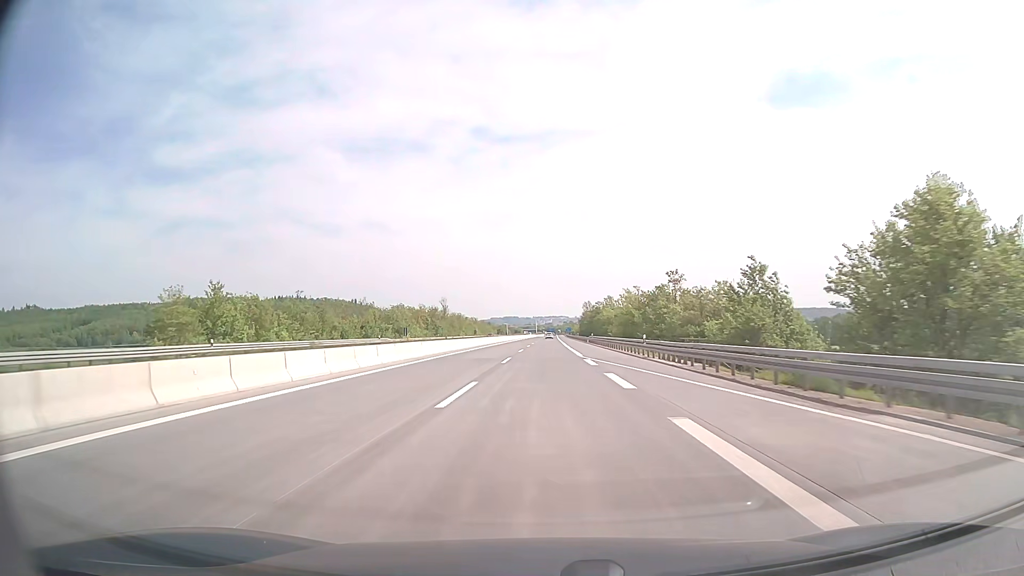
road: motorway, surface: concrete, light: Day
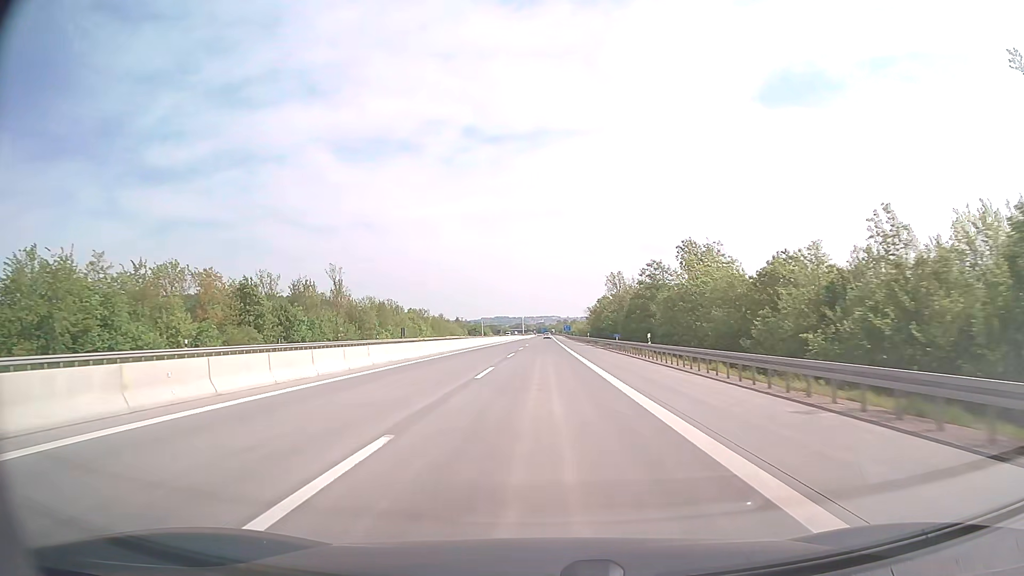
(+0.7, +99.0) m; +1°
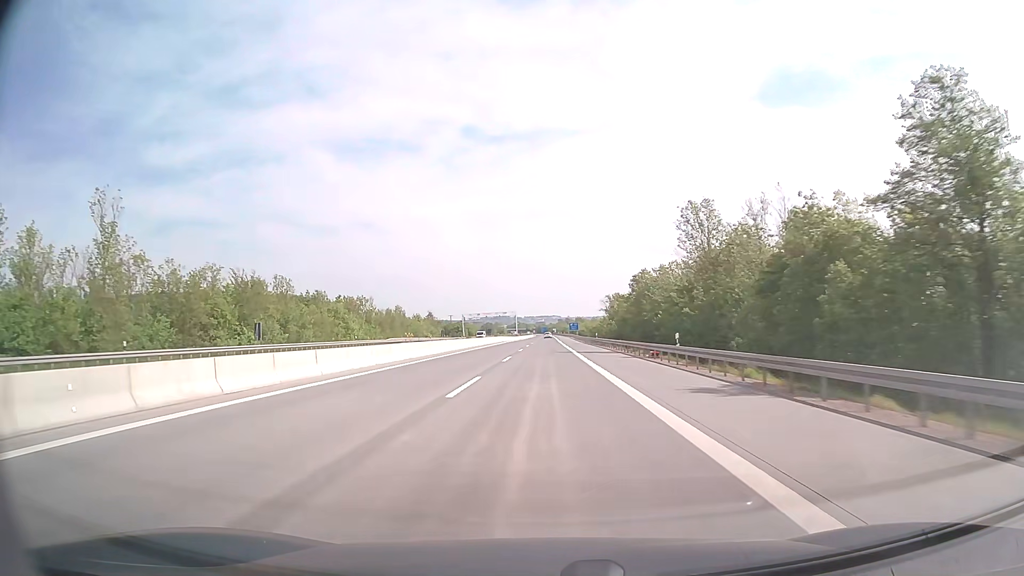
(0.0, +59.4) m; 0°
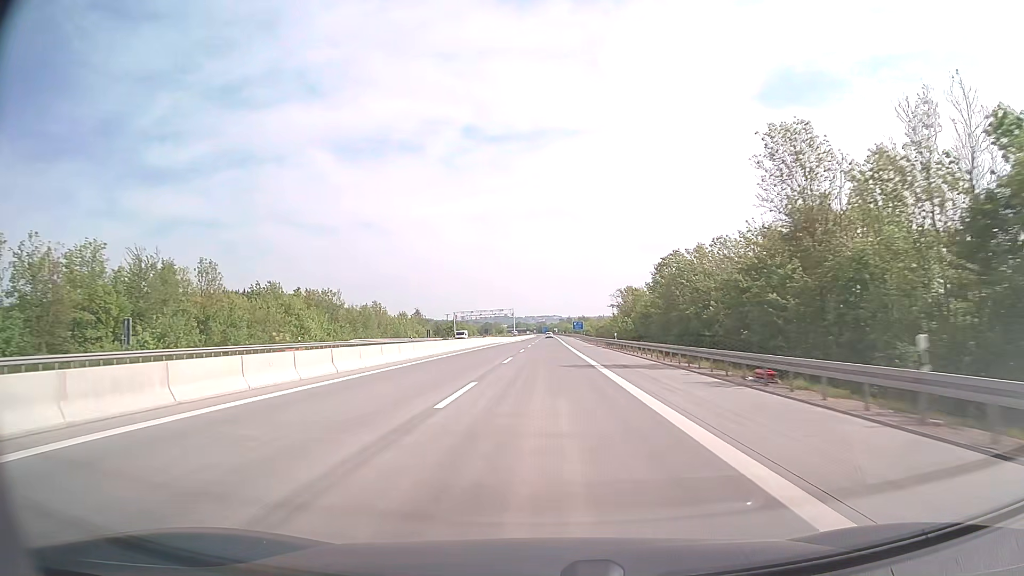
(0.0, +19.8) m; 0°
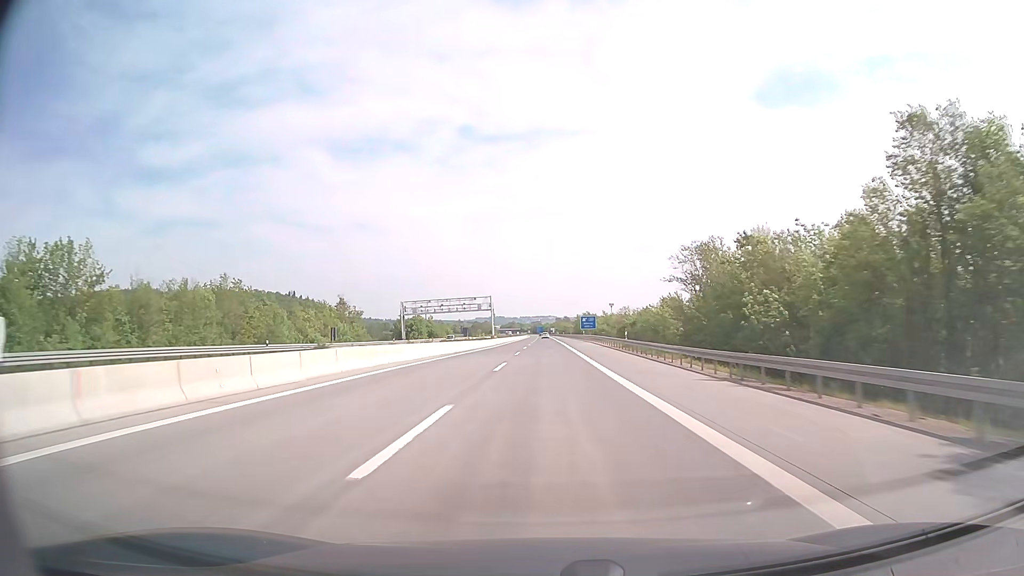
(+0.1, +59.4) m; 0°
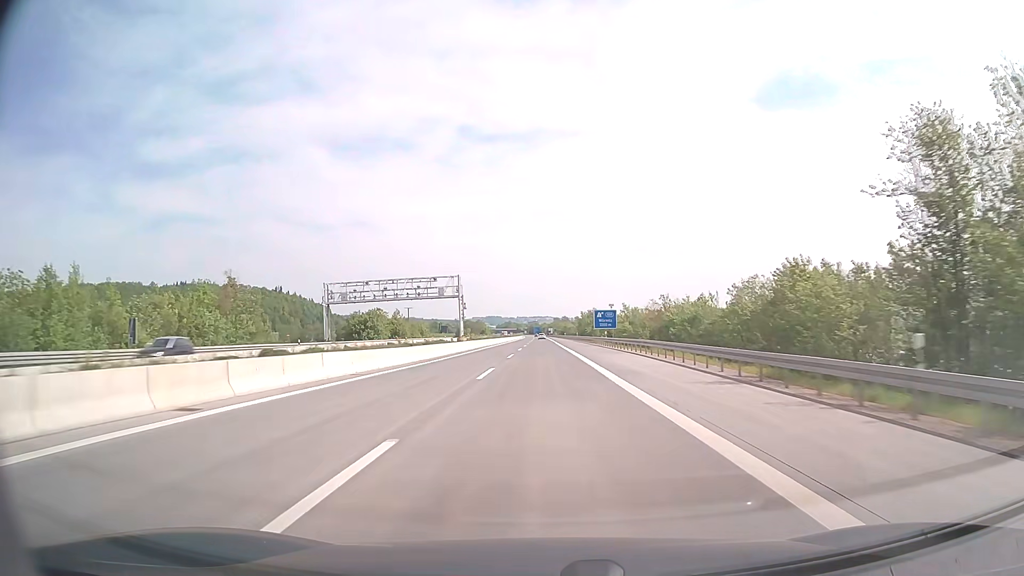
(+0.1, +39.6) m; 0°
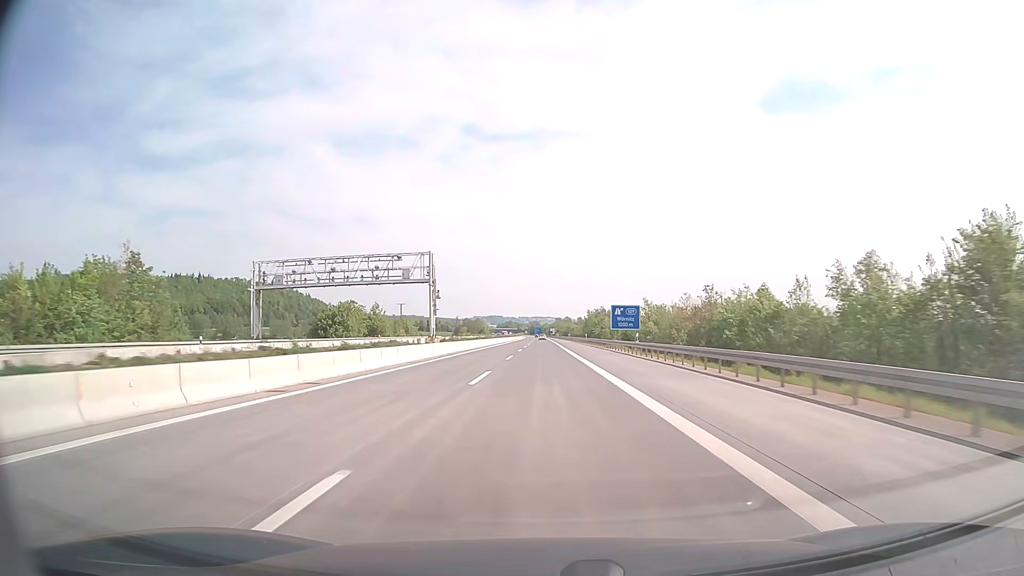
(0.0, +19.8) m; 0°
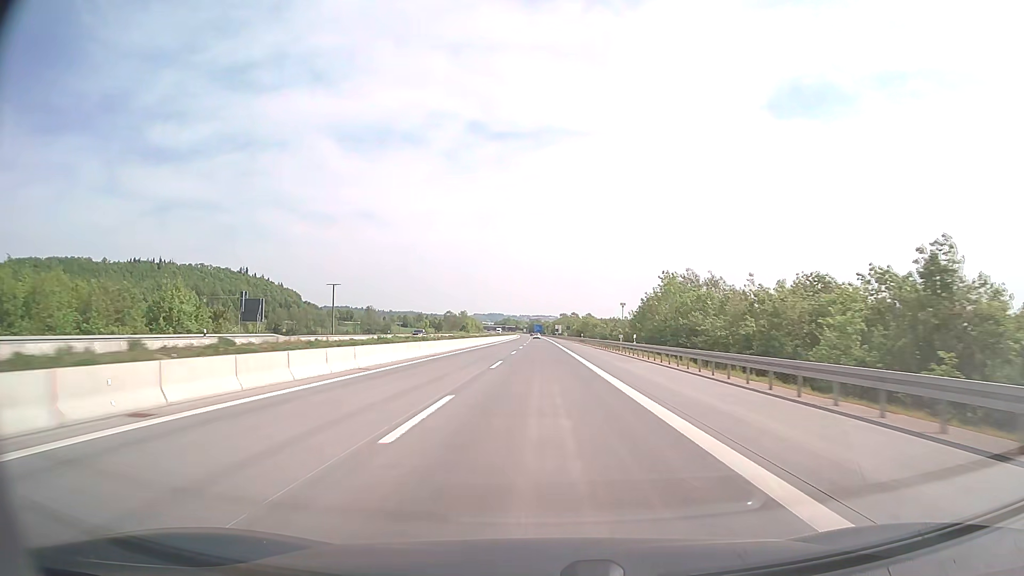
(-0.1, +99.1) m; 0°
(0, +10) (0, +20) (0, +30) (0, +40) (0, +50) (0, +60) (0, +70) (0, +80) (0, +90) (0, +100) m
